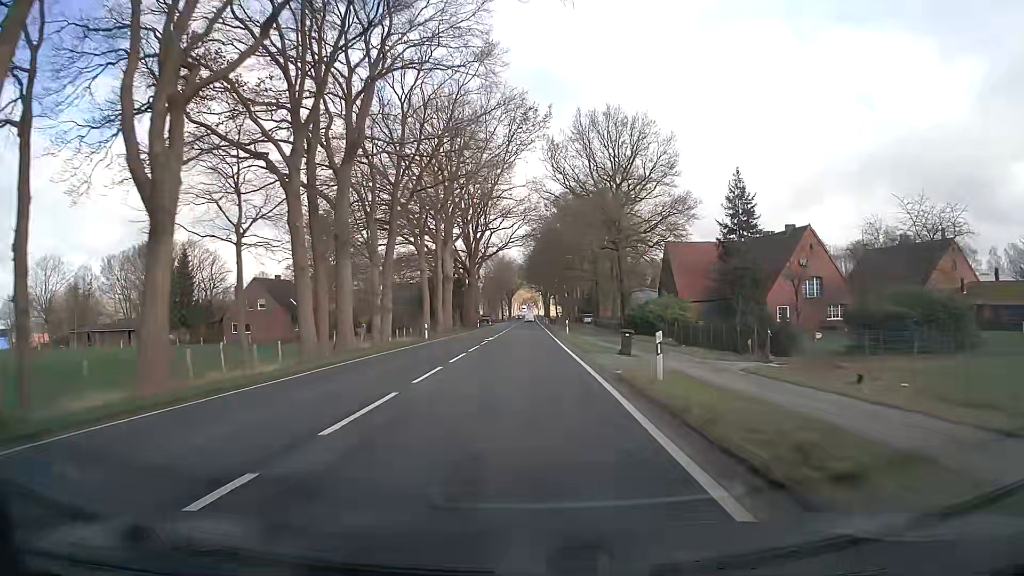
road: primary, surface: asphalt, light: Day
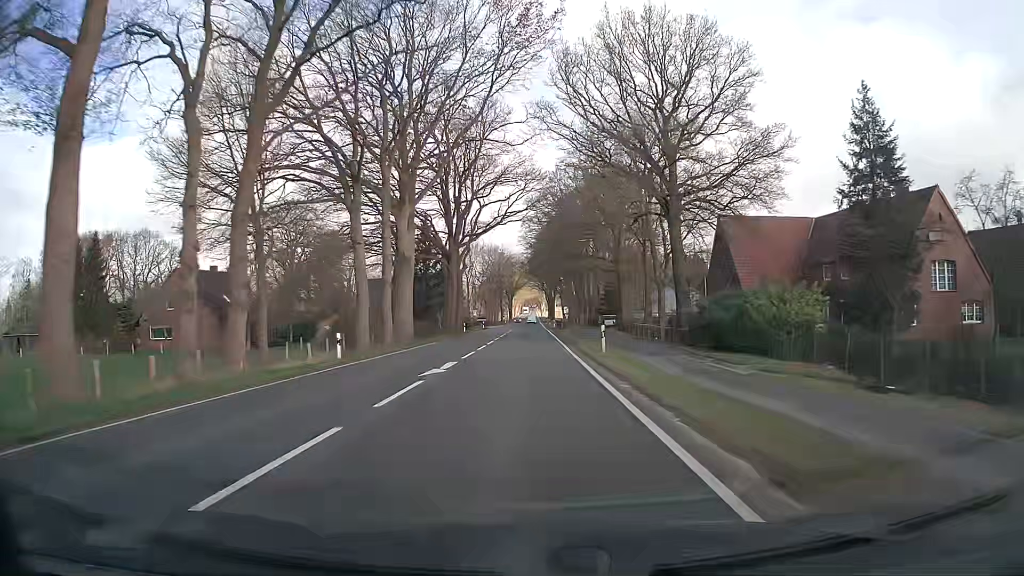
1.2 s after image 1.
(0.0, +22.6) m; 0°
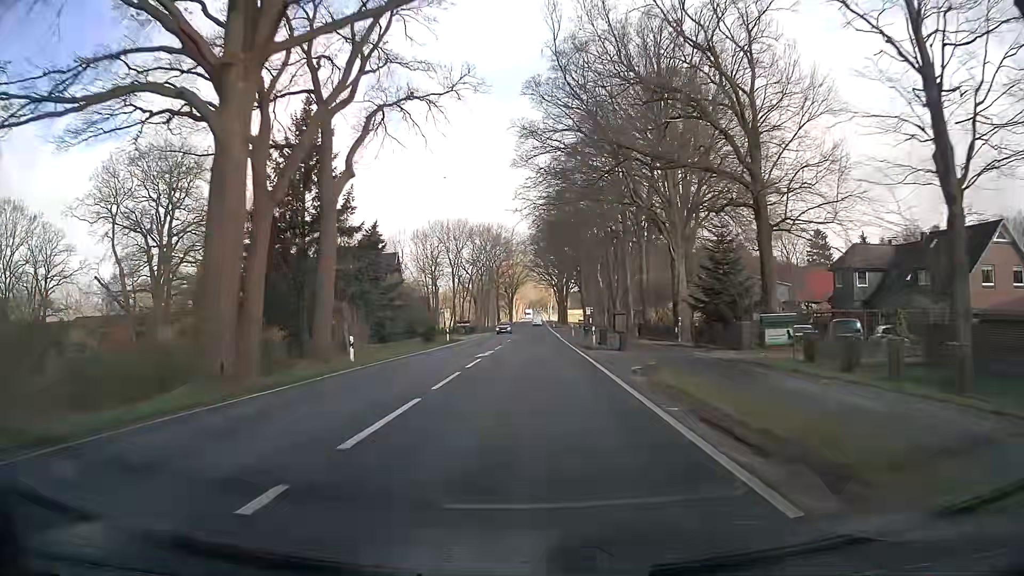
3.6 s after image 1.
(-0.2, +47.5) m; 0°
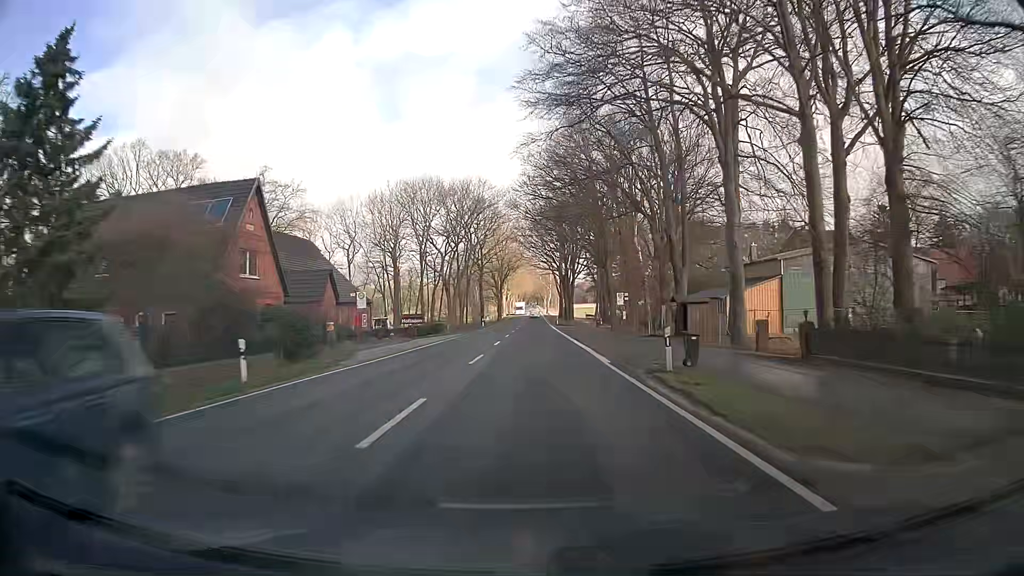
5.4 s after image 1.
(+0.1, +38.3) m; 0°
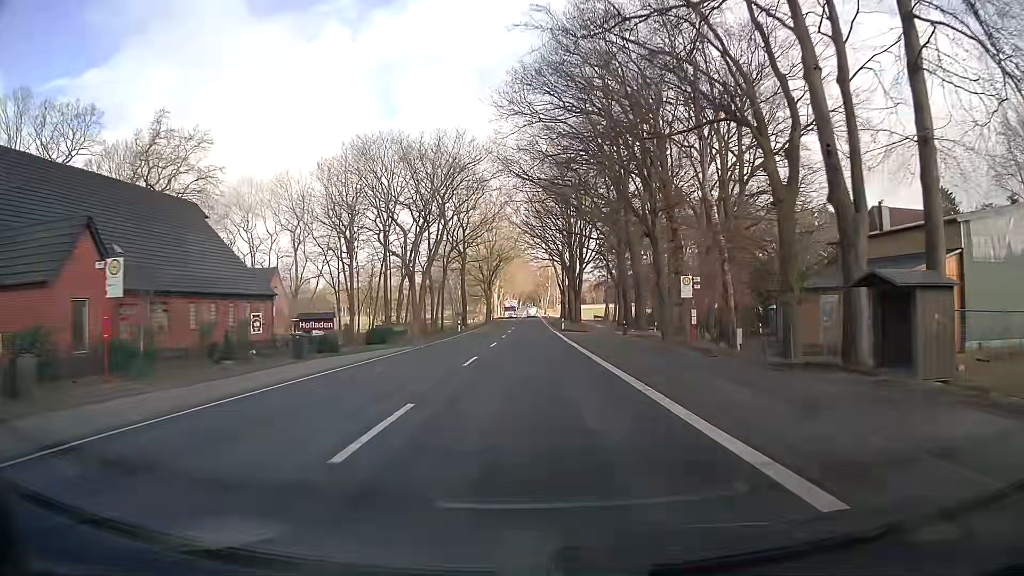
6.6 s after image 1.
(+0.2, +25.4) m; 0°
